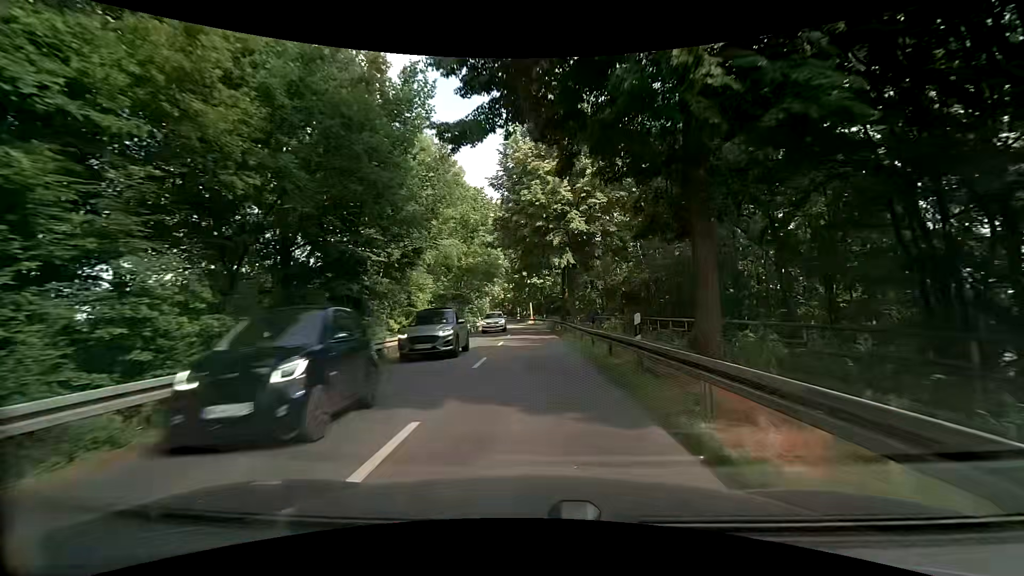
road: tertiary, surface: asphalt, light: Day
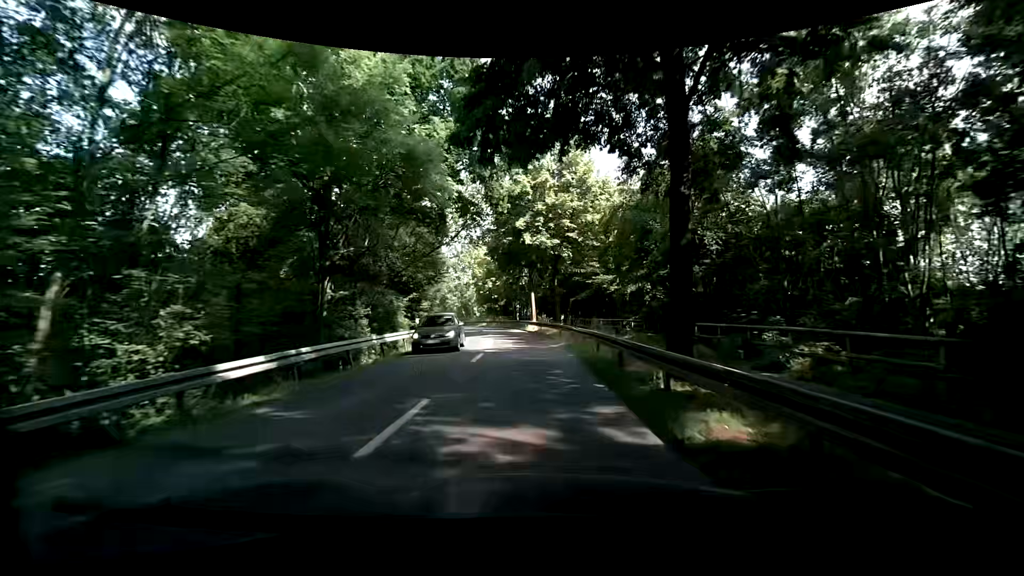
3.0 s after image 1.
(+0.2, +34.8) m; +1°
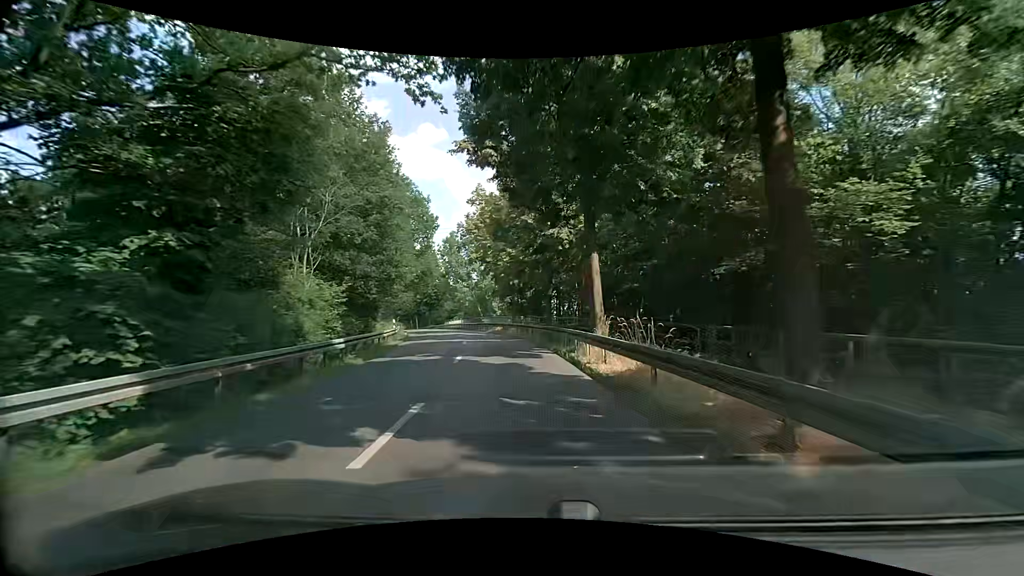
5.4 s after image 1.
(-0.8, +27.4) m; -5°
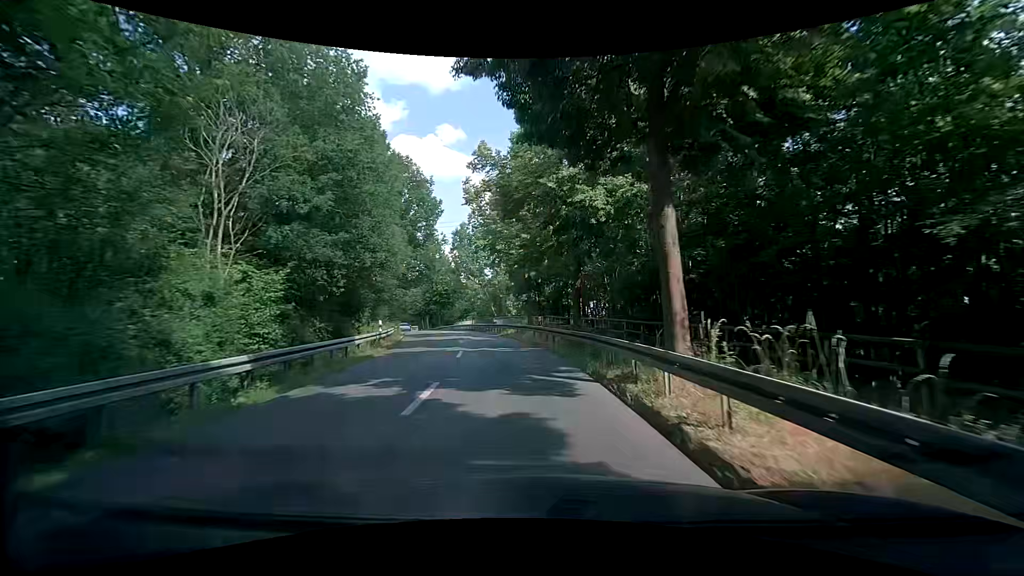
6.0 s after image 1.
(-0.2, +6.8) m; -2°
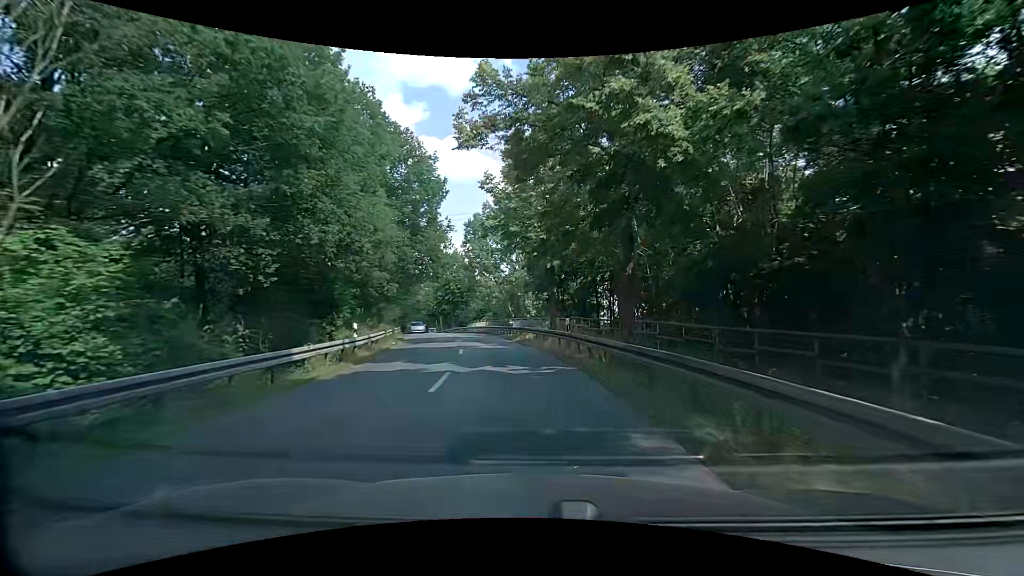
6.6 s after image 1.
(-0.1, +6.8) m; -3°
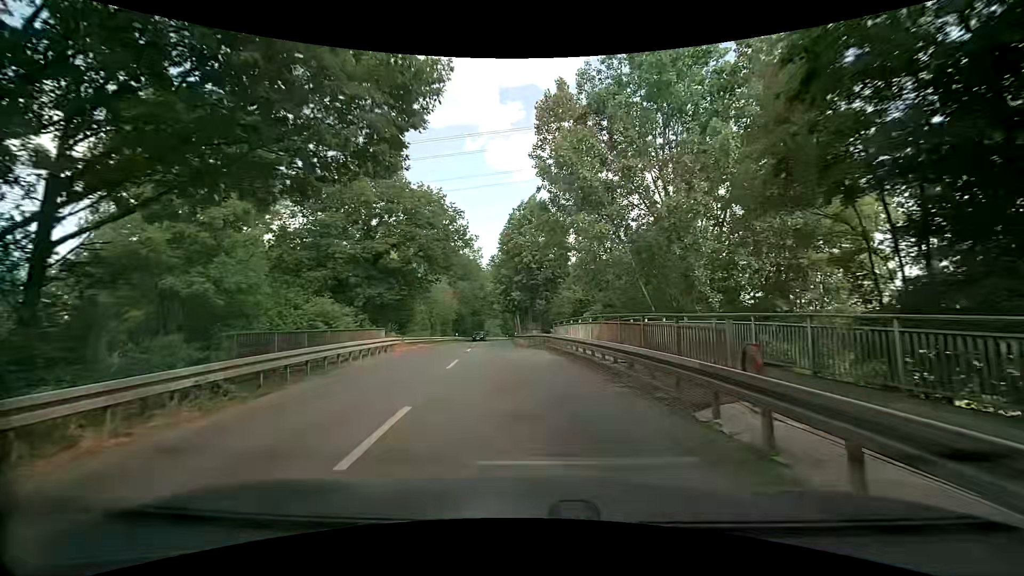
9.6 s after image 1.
(-2.4, +31.8) m; -9°
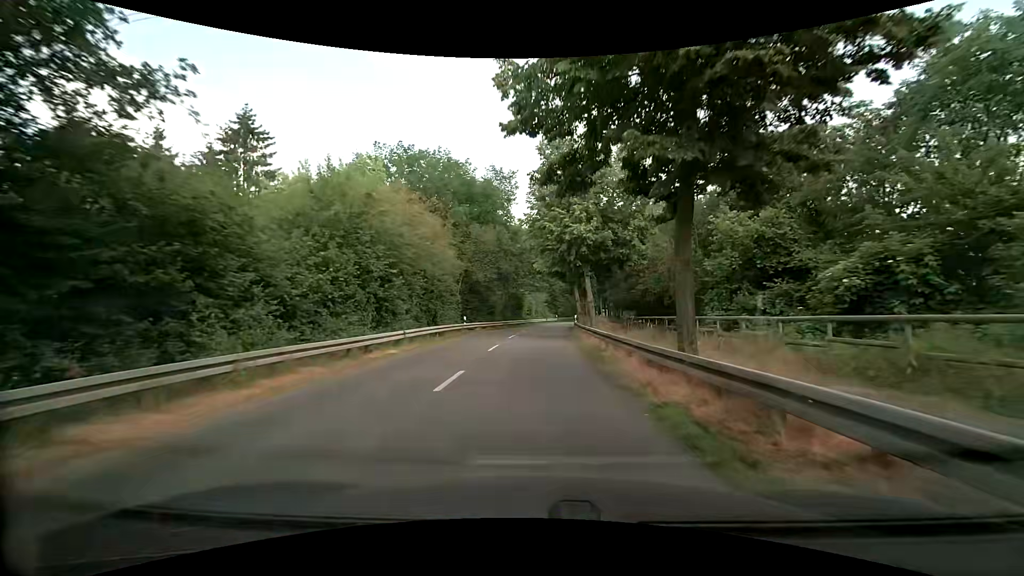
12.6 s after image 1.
(-2.8, +32.2) m; -6°
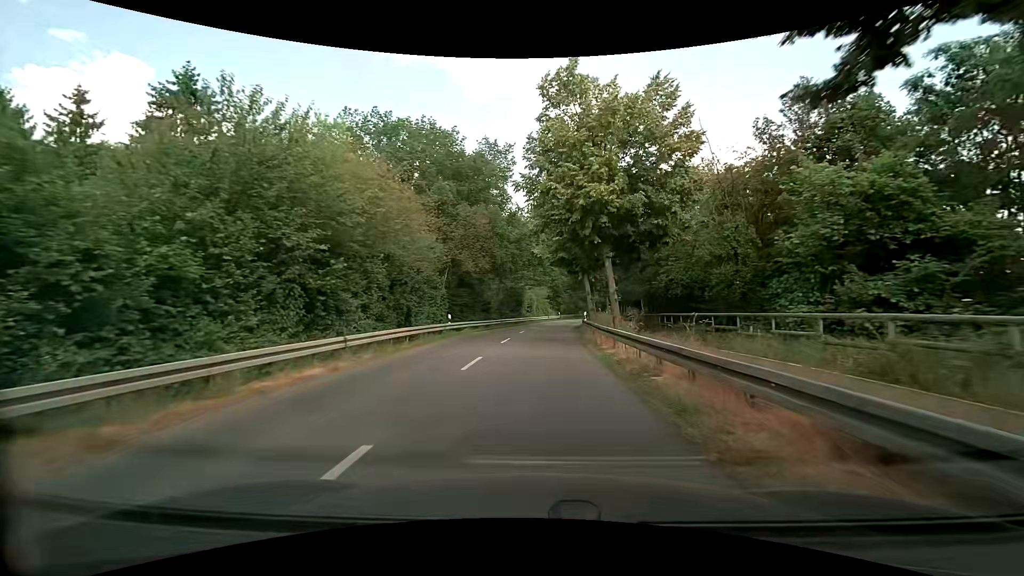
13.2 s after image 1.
(-0.1, +6.8) m; -1°
(0, +10) (0, +20) (+1, +30) (+1, +40) (+3, +50) (+4, +60) (+6, +70) (+8, +79) (+10, +89) (+12, +99) m
